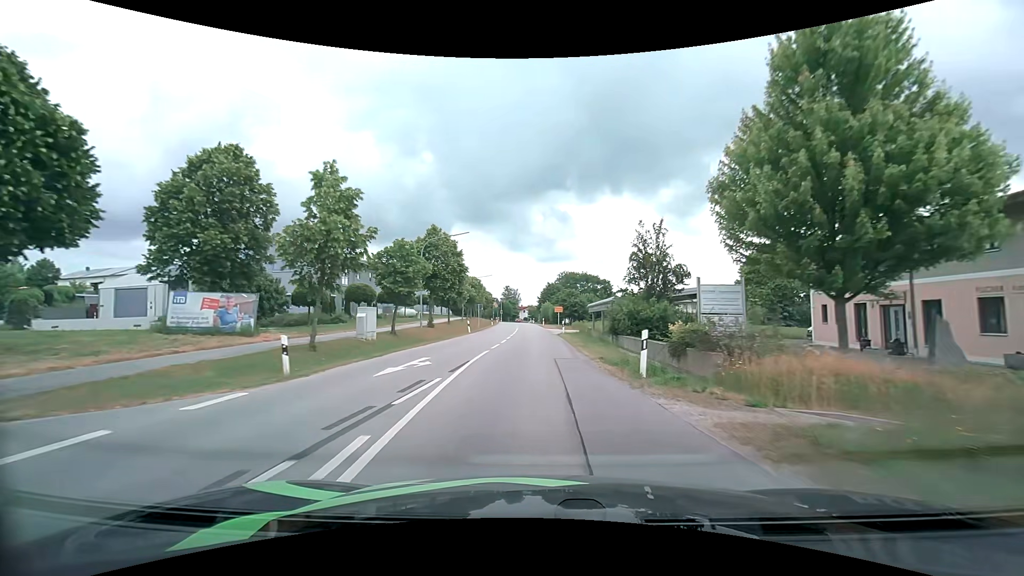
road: secondary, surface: asphalt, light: Day
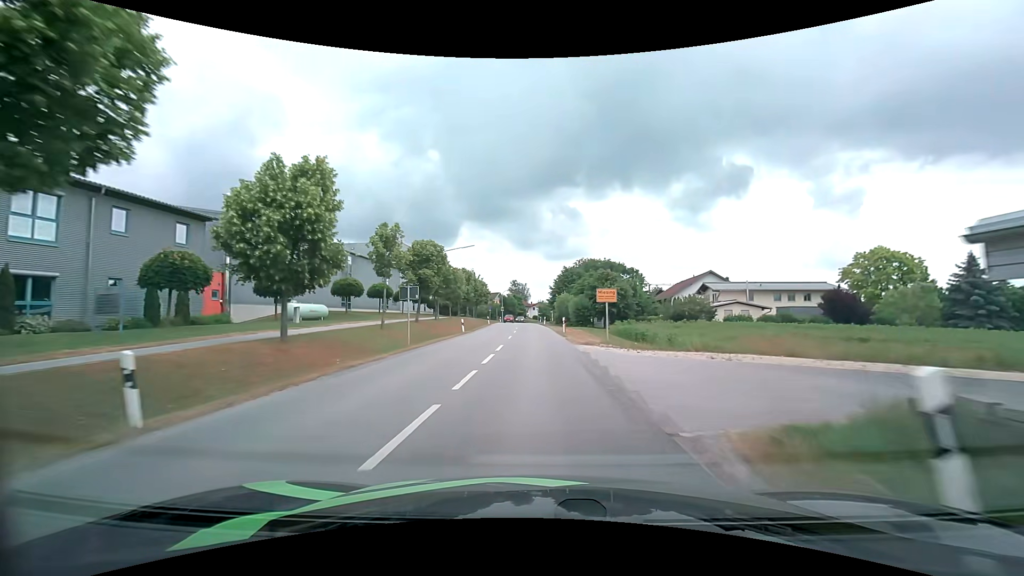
(-0.3, +34.8) m; -1°
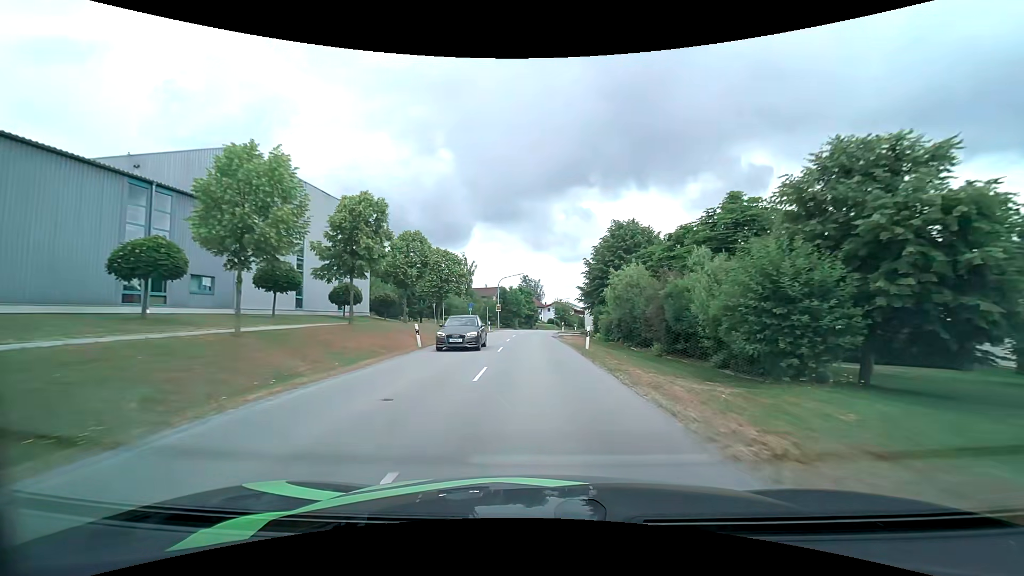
(-0.6, +44.0) m; -1°
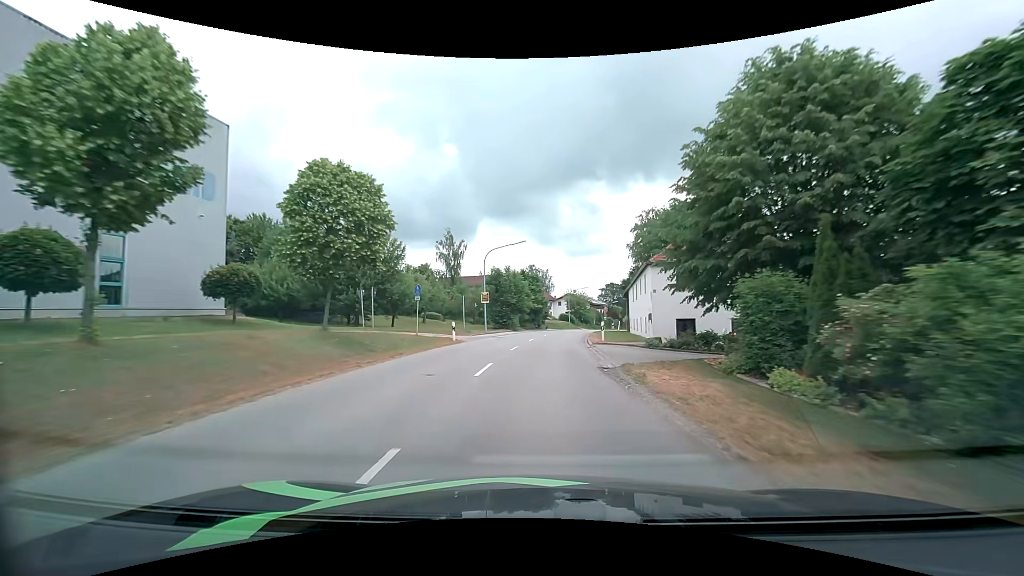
(-0.3, +26.3) m; -1°
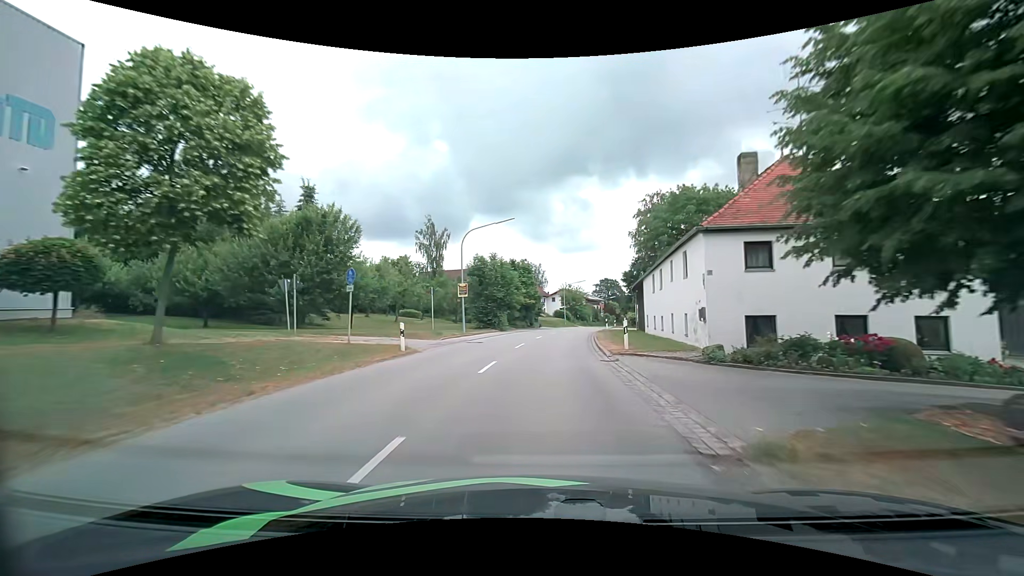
(+0.1, +8.6) m; +1°
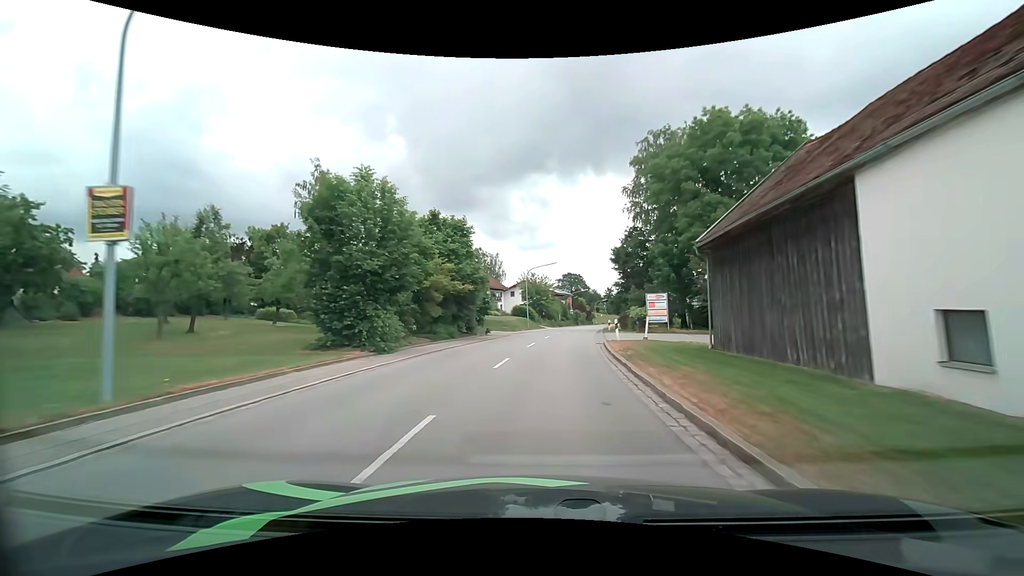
(+0.8, +25.5) m; +4°
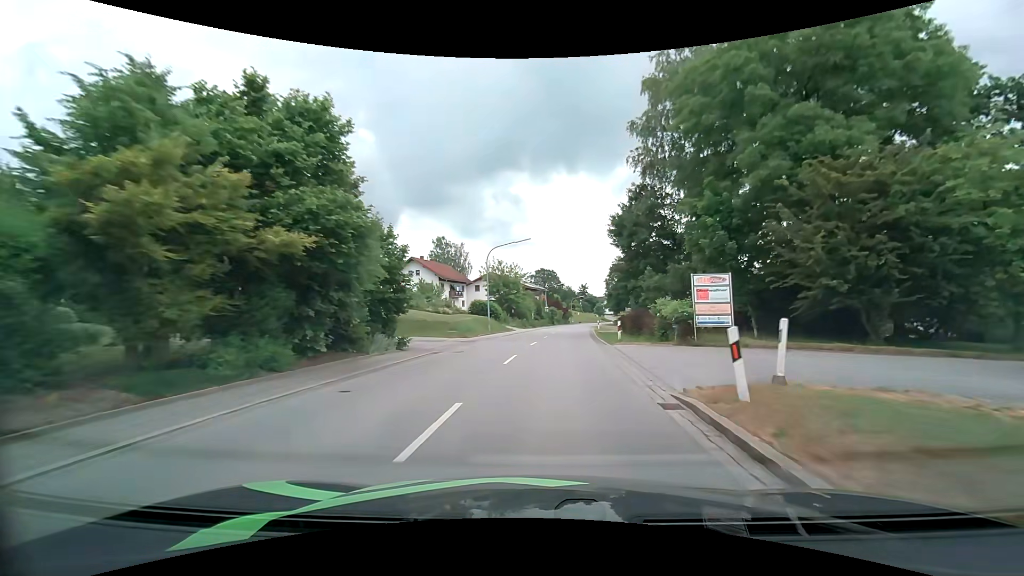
(+0.6, +16.9) m; +4°
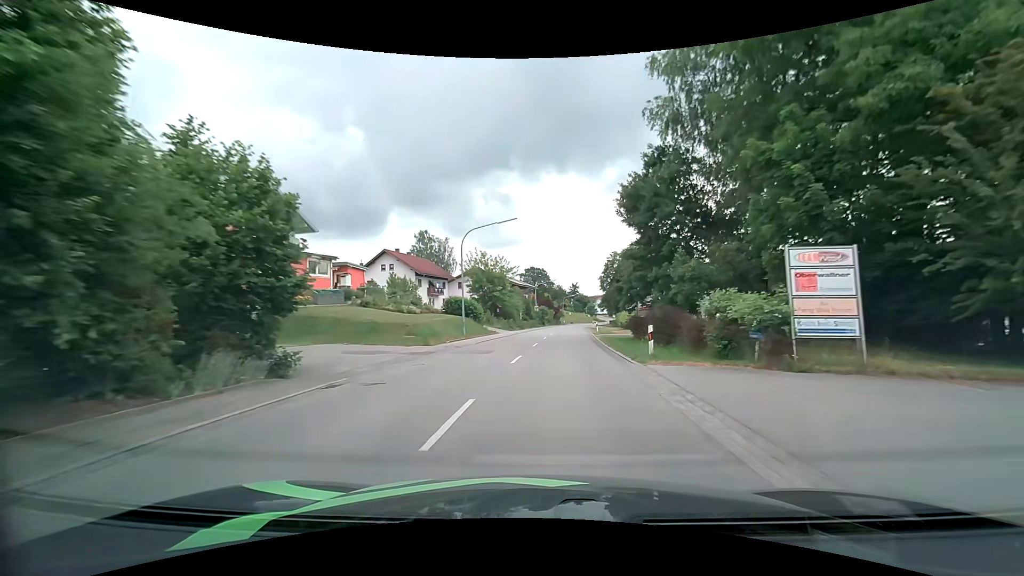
(+0.1, +8.6) m; +1°
(0, +10) (+1, +20) (+1, +30) (+2, +40) (+3, +50) (+4, +60) (+5, +70) (+6, +80) (+8, +90) (+9, +99) m
